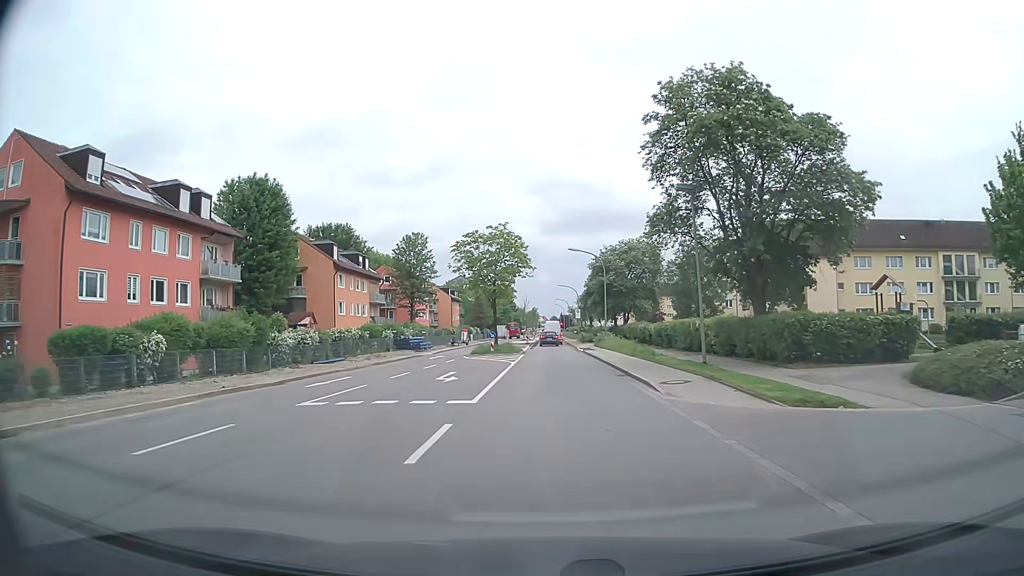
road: secondary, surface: asphalt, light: Day
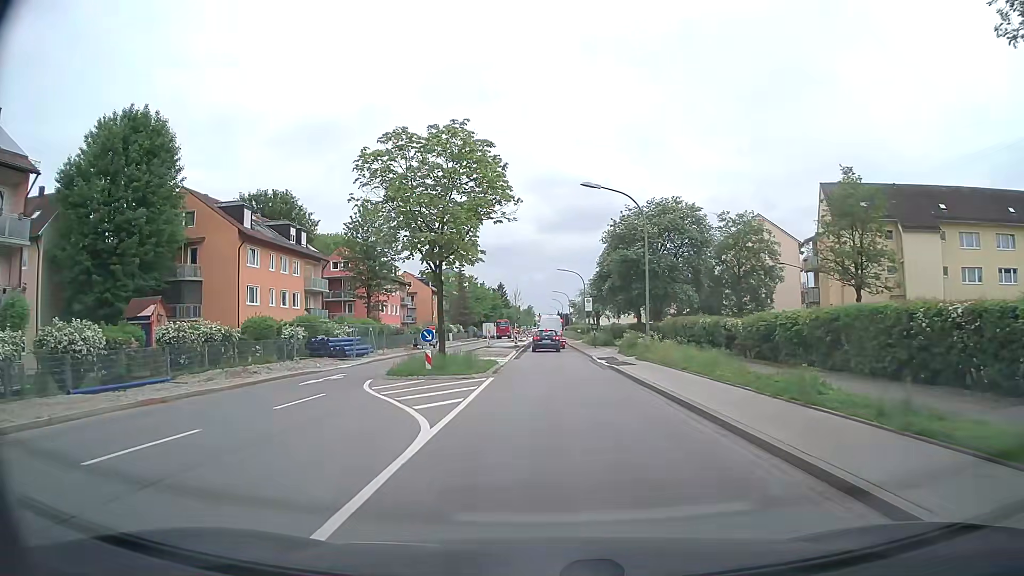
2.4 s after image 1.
(+0.1, +21.5) m; 0°
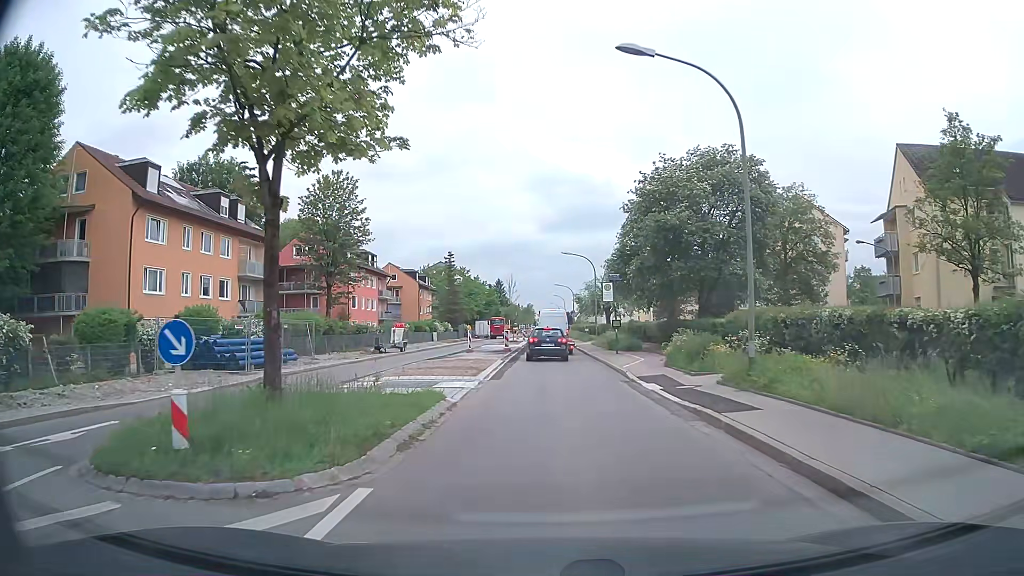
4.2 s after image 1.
(0.0, +13.9) m; 0°
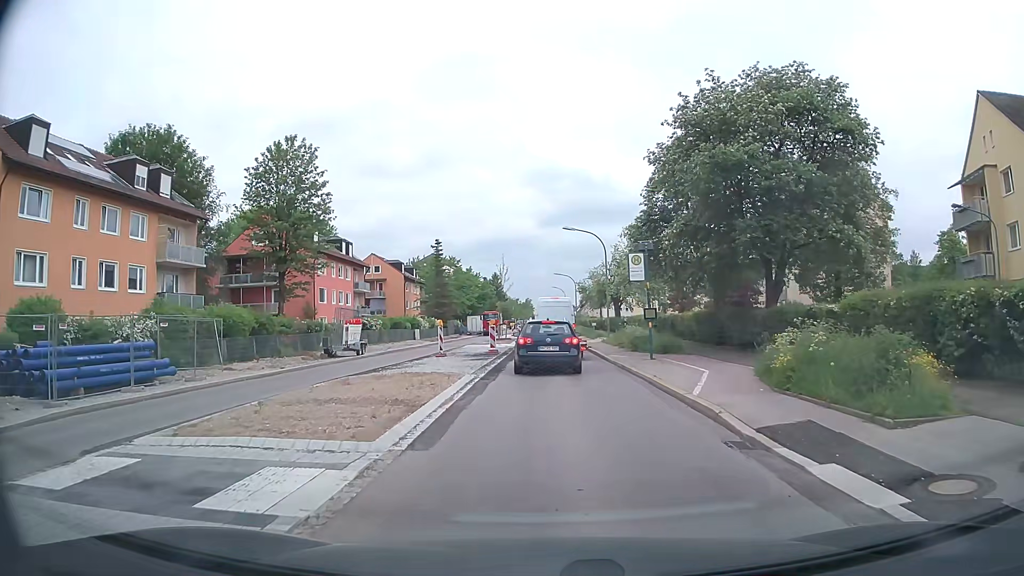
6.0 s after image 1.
(+0.1, +10.6) m; +1°
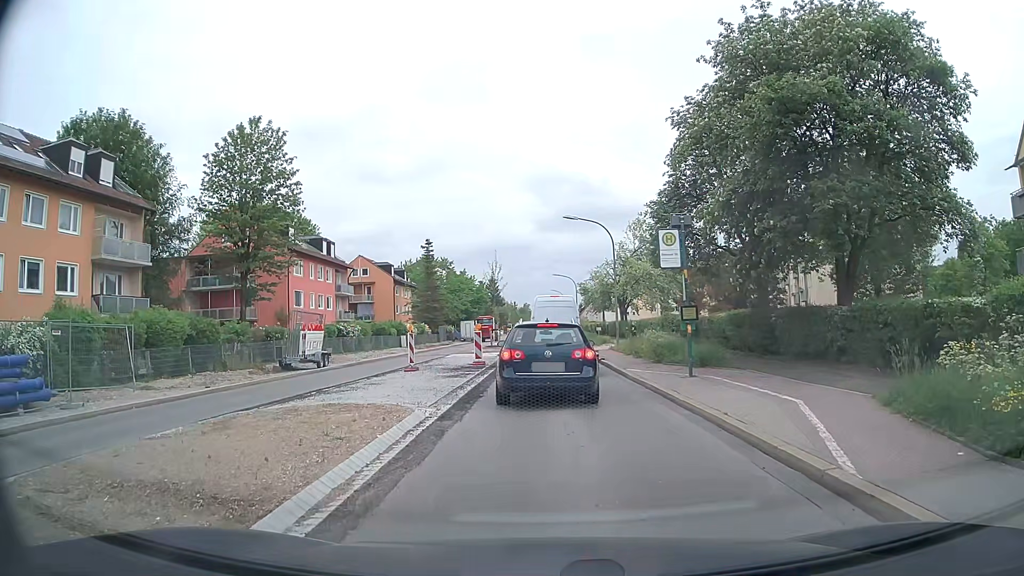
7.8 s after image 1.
(-0.1, +6.0) m; 0°
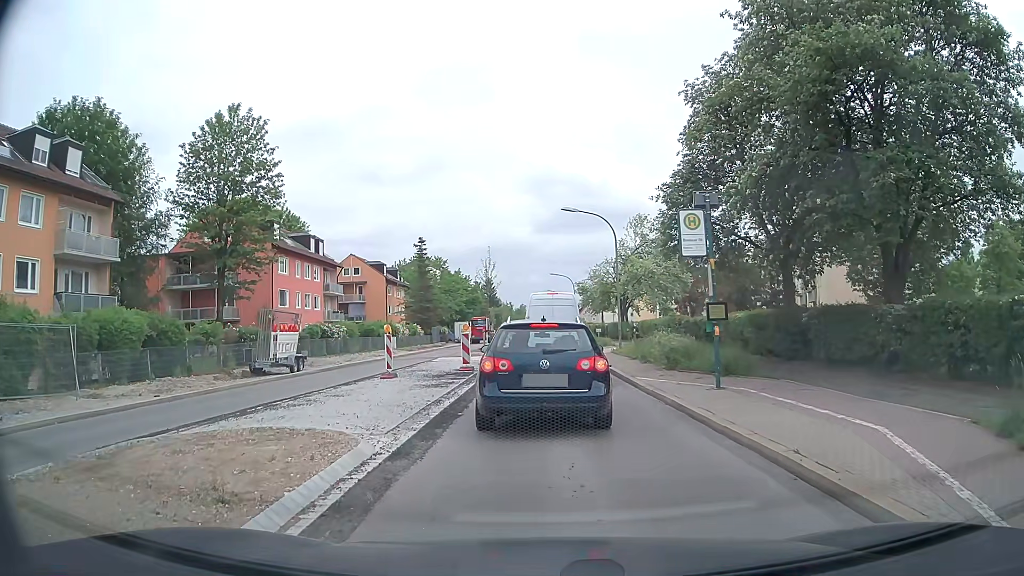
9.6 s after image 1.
(0.0, +2.8) m; +1°
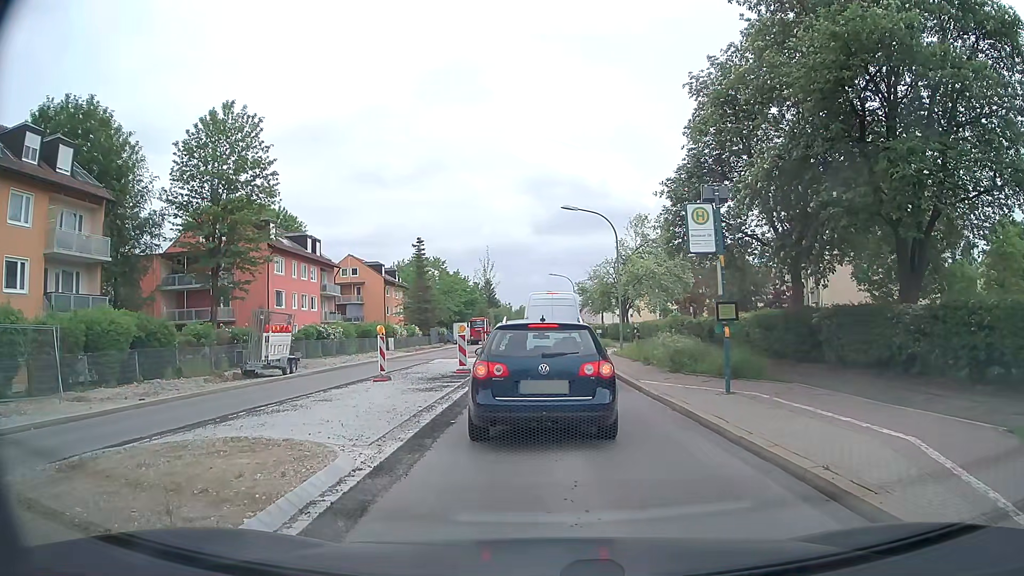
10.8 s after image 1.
(0.0, +0.7) m; 0°
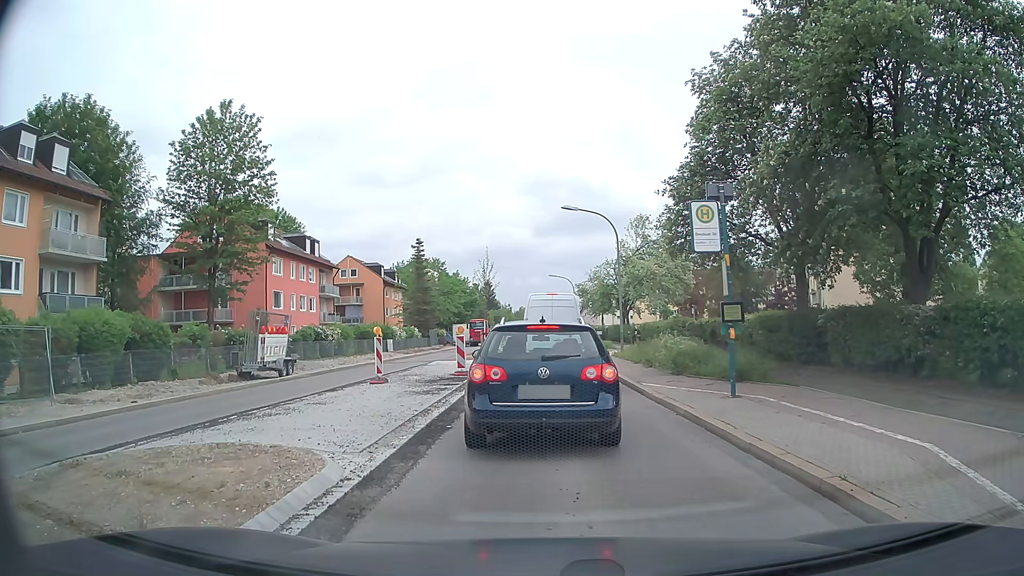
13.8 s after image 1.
(0.0, +0.4) m; 0°
(0, +10) (0, +20) (-1, +30) (-1, +40) (-1, +50) (-1, +60) (-2, +70) (-2, +80) (-2, +90) (-2, +100) m
